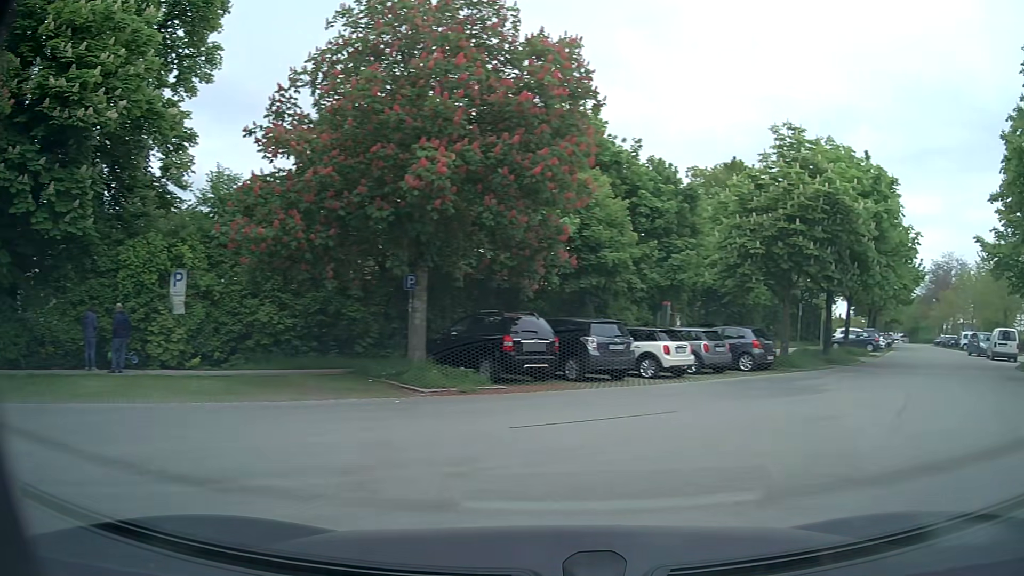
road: residential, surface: asphalt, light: Day
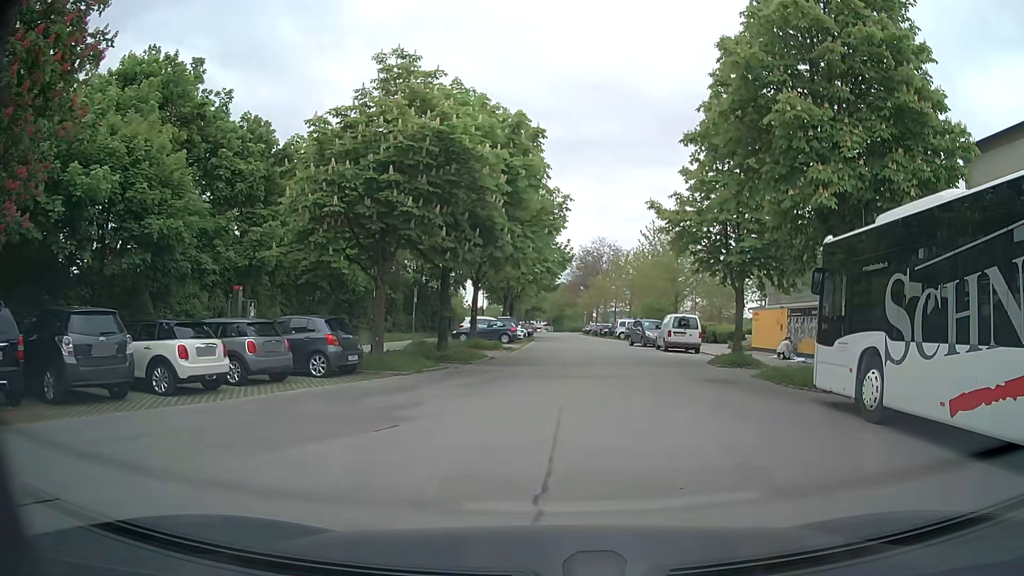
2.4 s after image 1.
(+2.5, +6.3) m; +30°
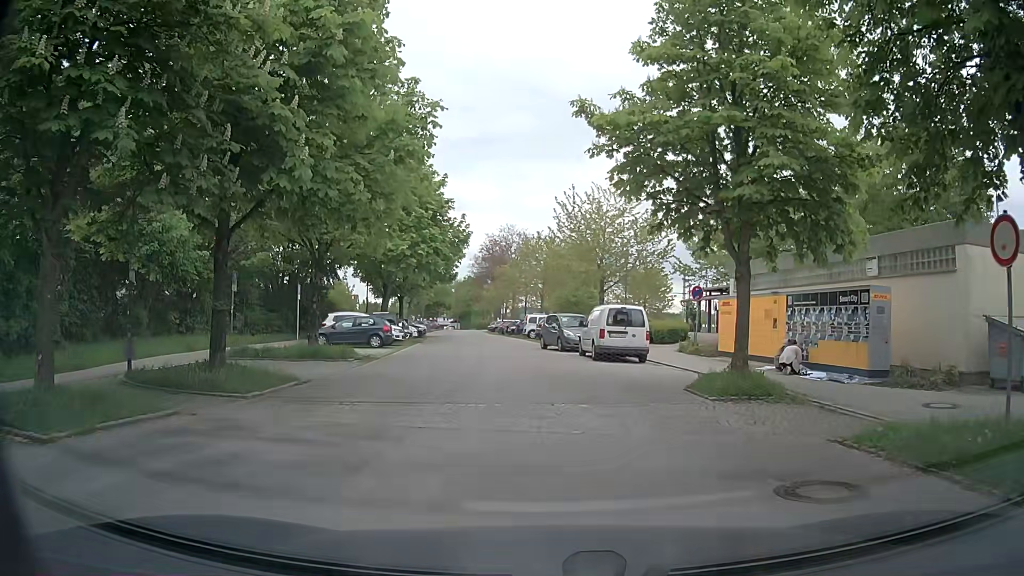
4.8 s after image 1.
(+1.0, +10.9) m; +8°
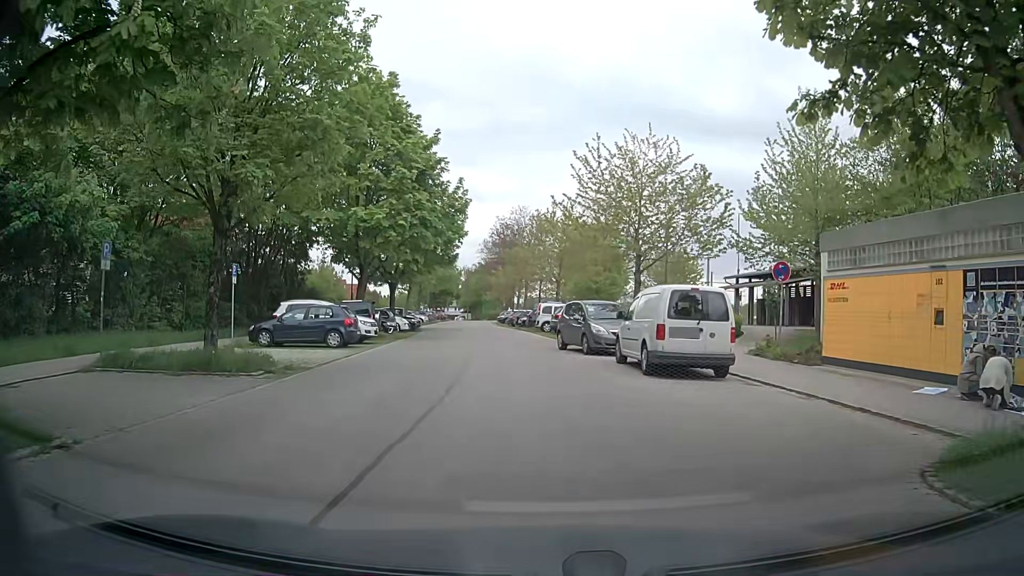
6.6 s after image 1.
(-0.3, +8.4) m; -2°
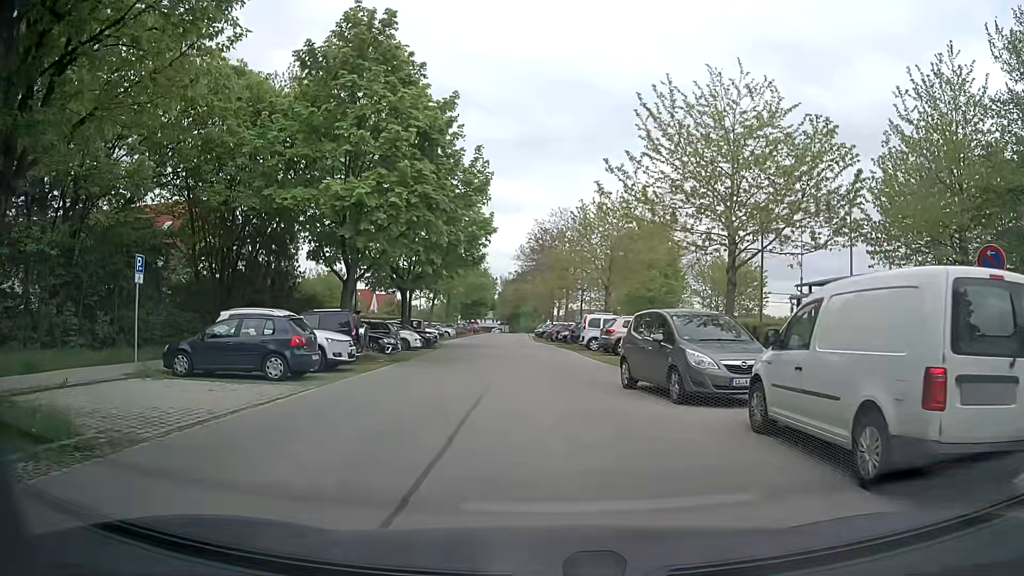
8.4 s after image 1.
(-0.2, +8.5) m; -4°
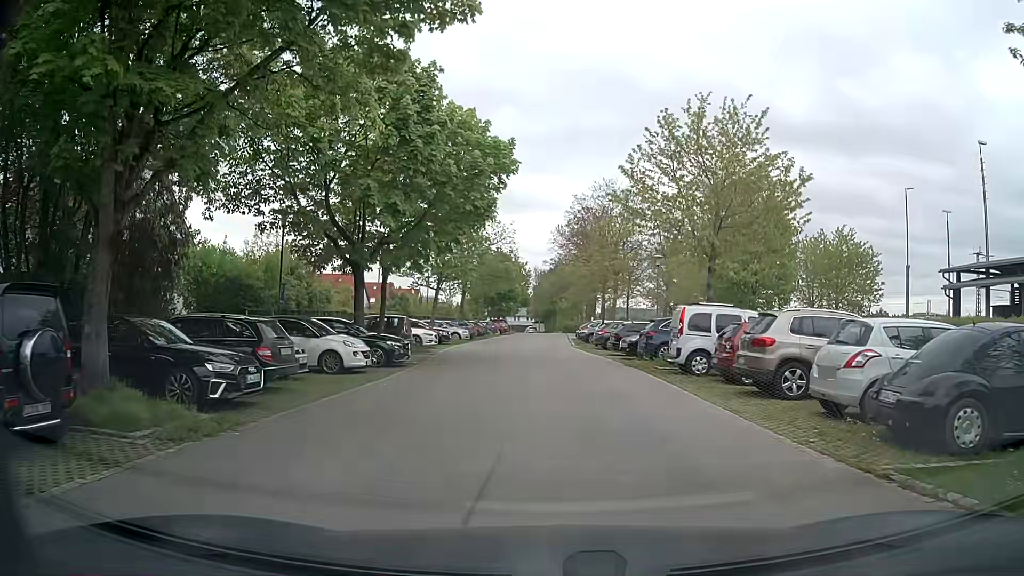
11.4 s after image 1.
(-0.1, +16.2) m; -1°
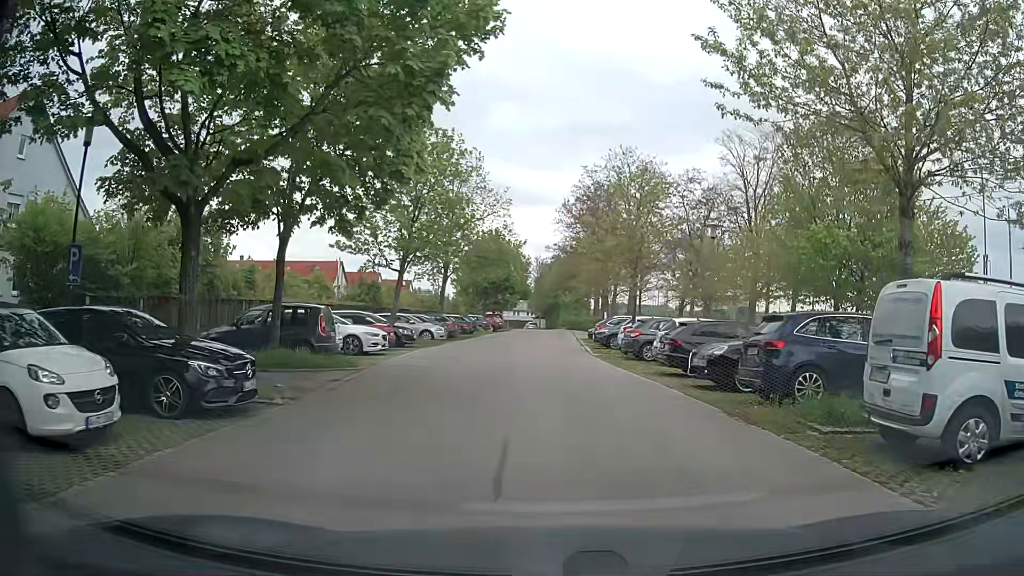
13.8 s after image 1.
(-0.2, +11.6) m; +1°
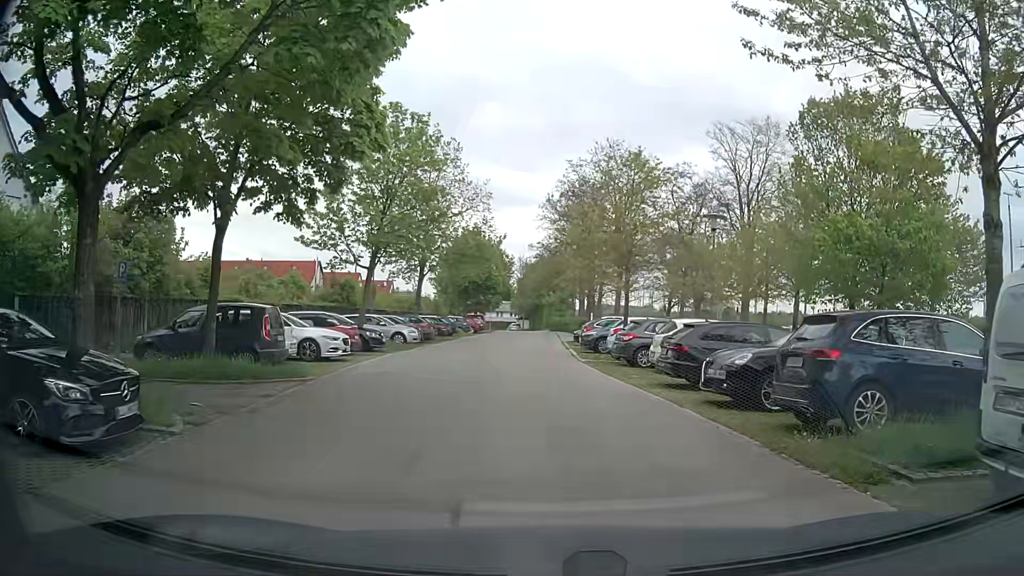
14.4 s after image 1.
(0.0, +2.6) m; +1°
(0, +10) (-1, +20) (-1, +30) (-1, +40) (-2, +50) (-2, +60) (-2, +70) (-2, +80) (-4, +90) (-6, +100) m
